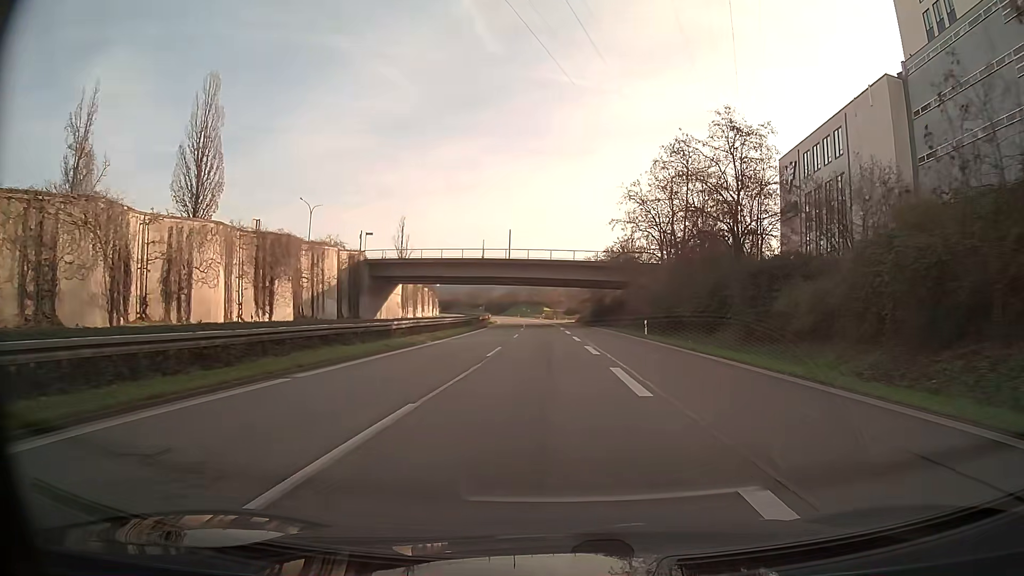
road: trunk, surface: asphalt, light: Day
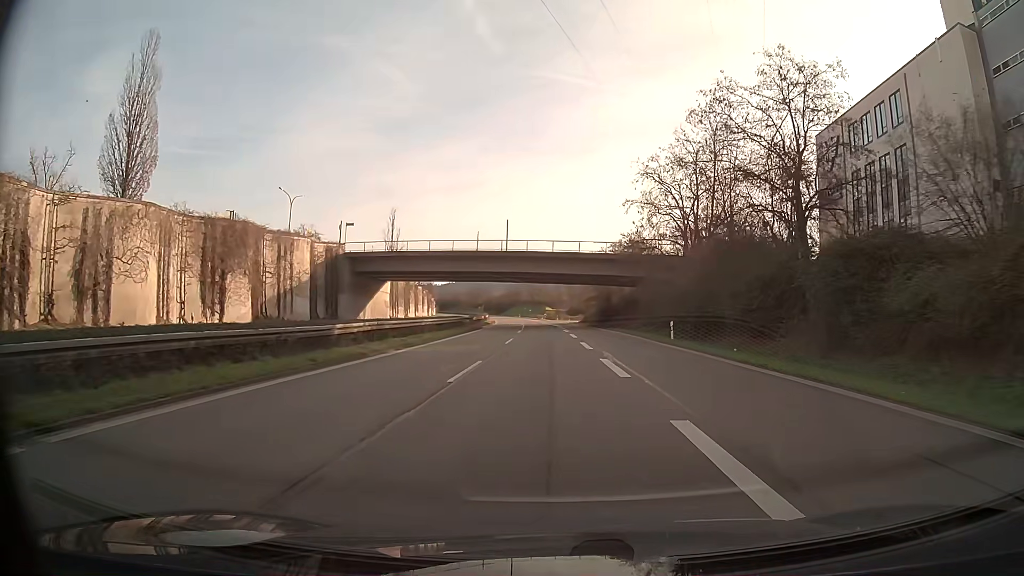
(0.0, +8.6) m; 0°
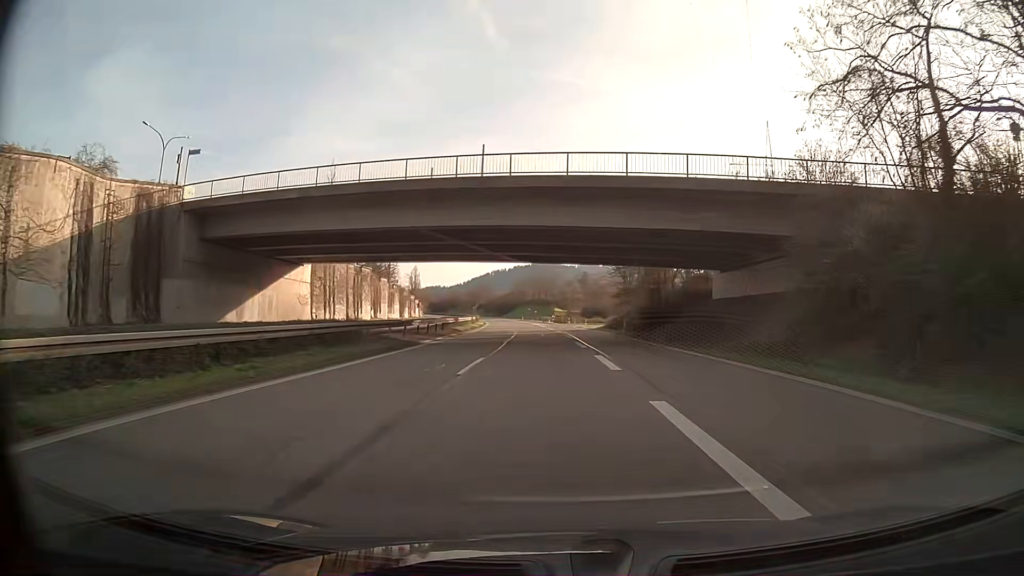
(-0.2, +34.5) m; -1°
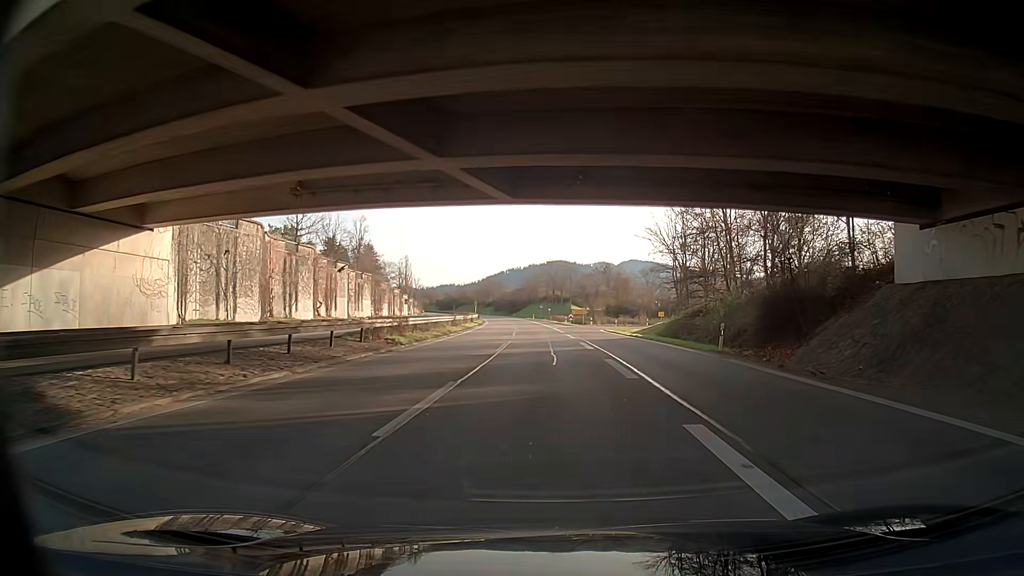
(-0.2, +26.0) m; 0°
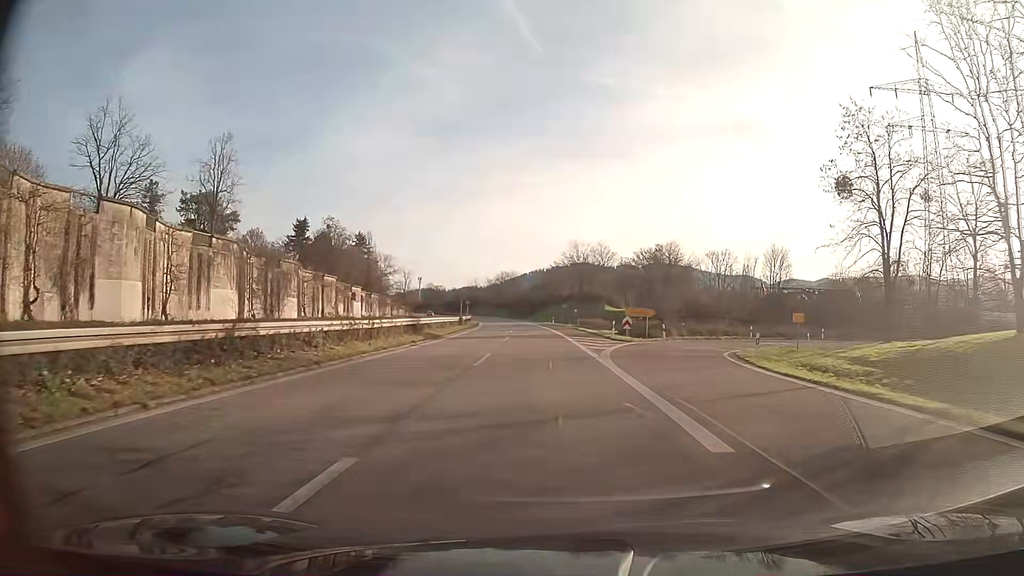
(-0.9, +43.5) m; -3°
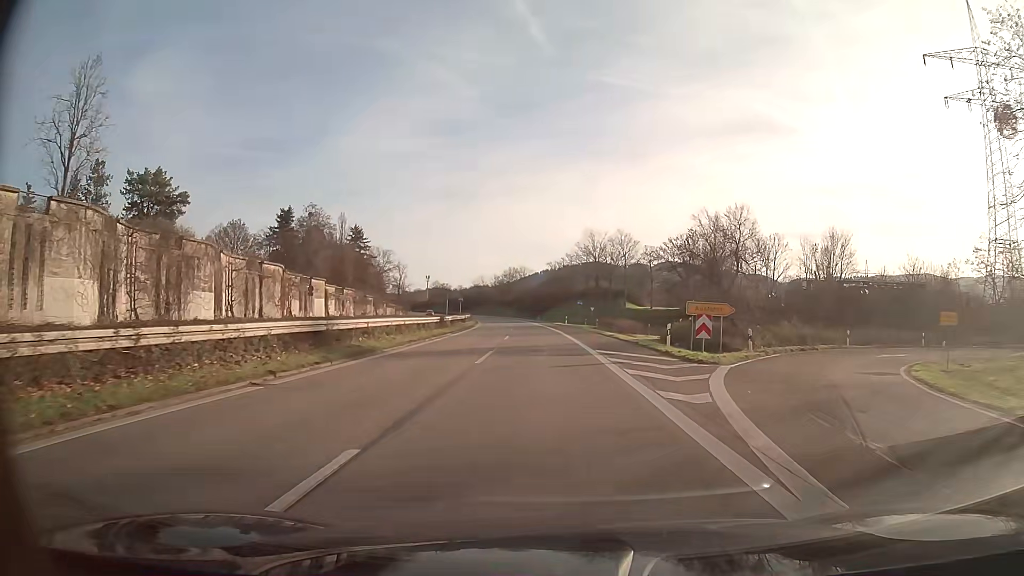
(-0.2, +17.4) m; -1°
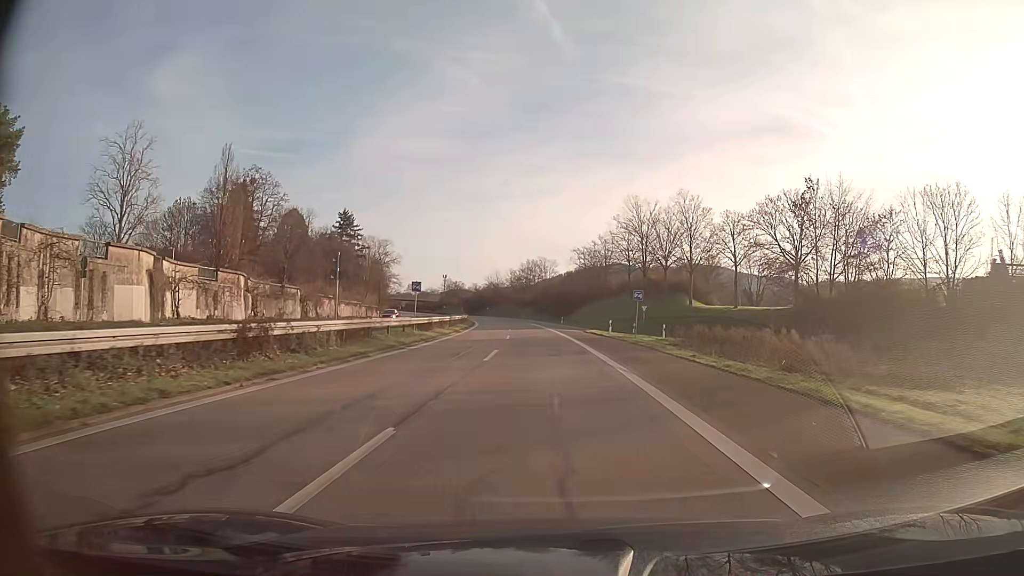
(-0.6, +34.8) m; -2°
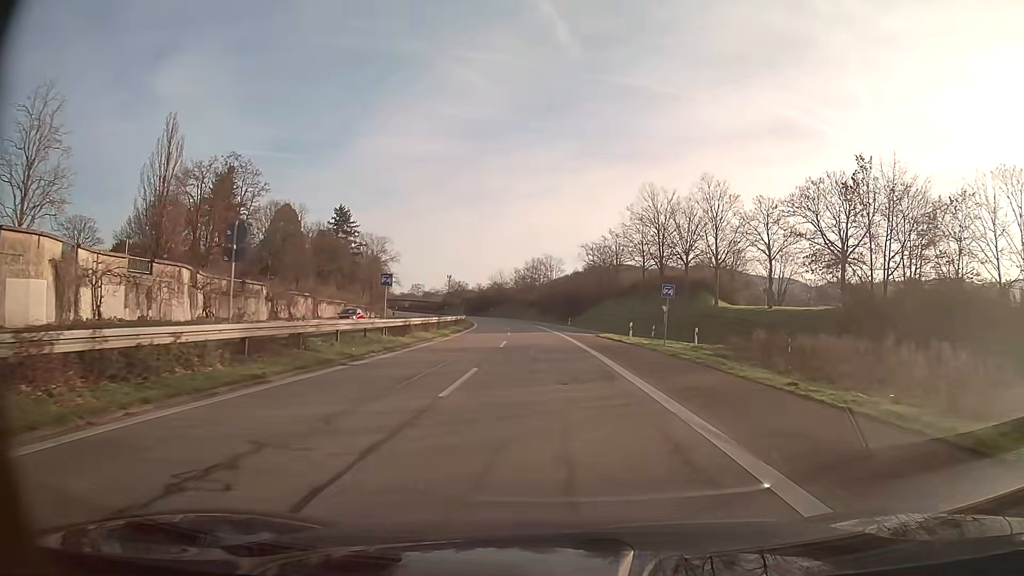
(0.0, +8.7) m; 0°
